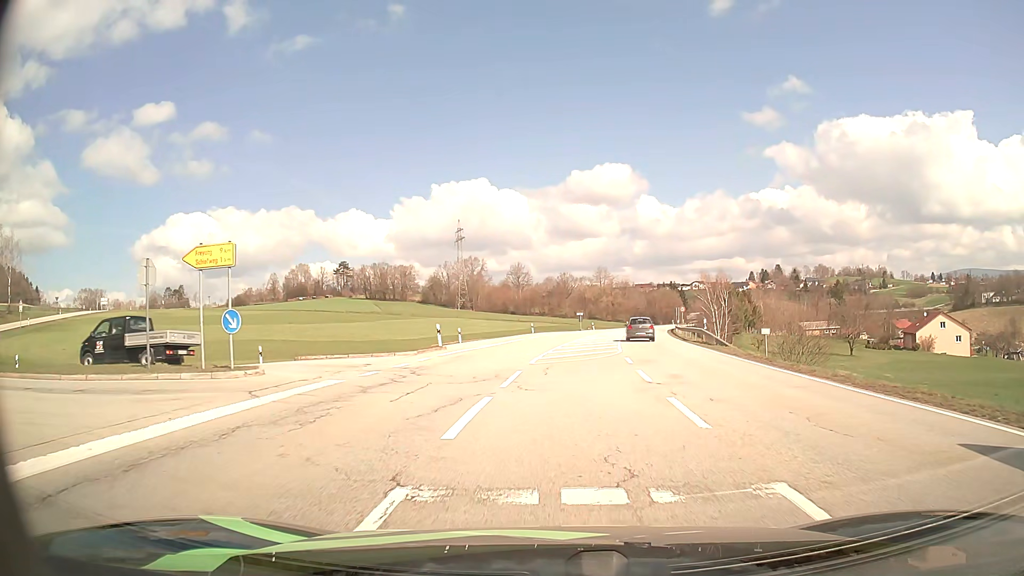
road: secondary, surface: asphalt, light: Day
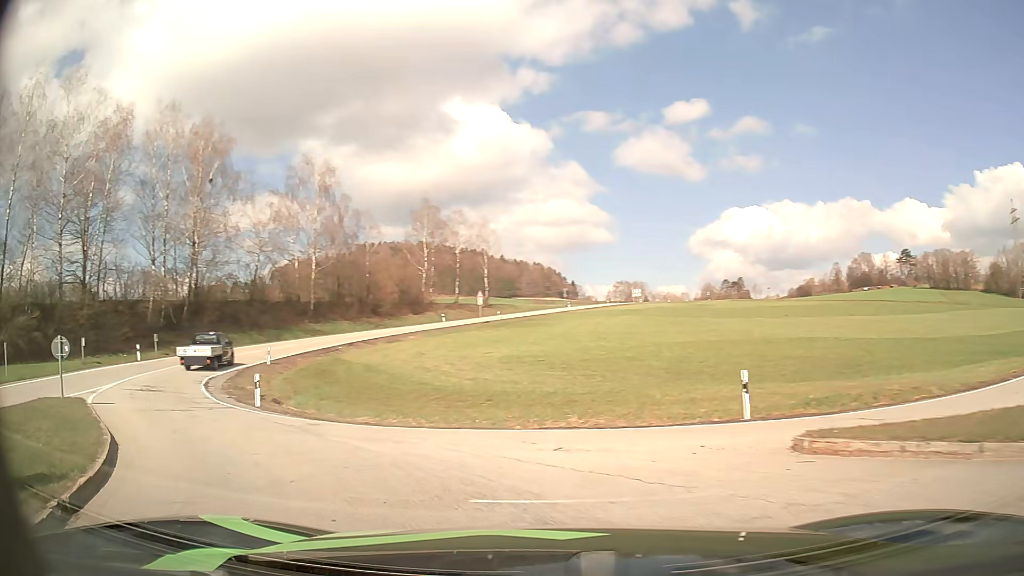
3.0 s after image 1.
(-5.1, +19.0) m; -47°
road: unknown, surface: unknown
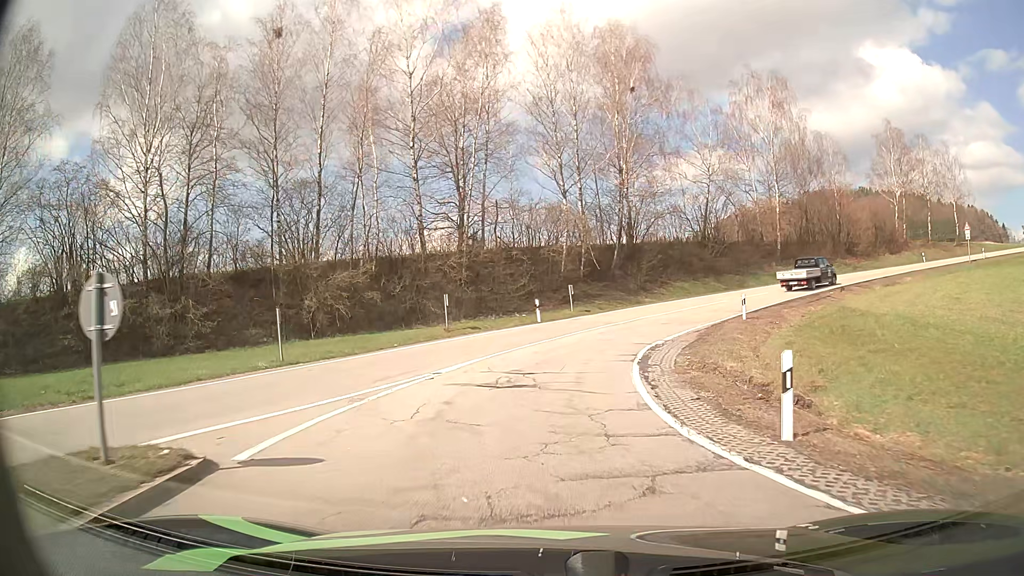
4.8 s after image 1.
(-6.1, +12.7) m; -40°
(0, +10) (+1, +20) (+5, +29) (+11, +37) (+18, +44) (+26, +50) (+34, +56) (+43, +61) (+51, +66) (+60, +72) m
